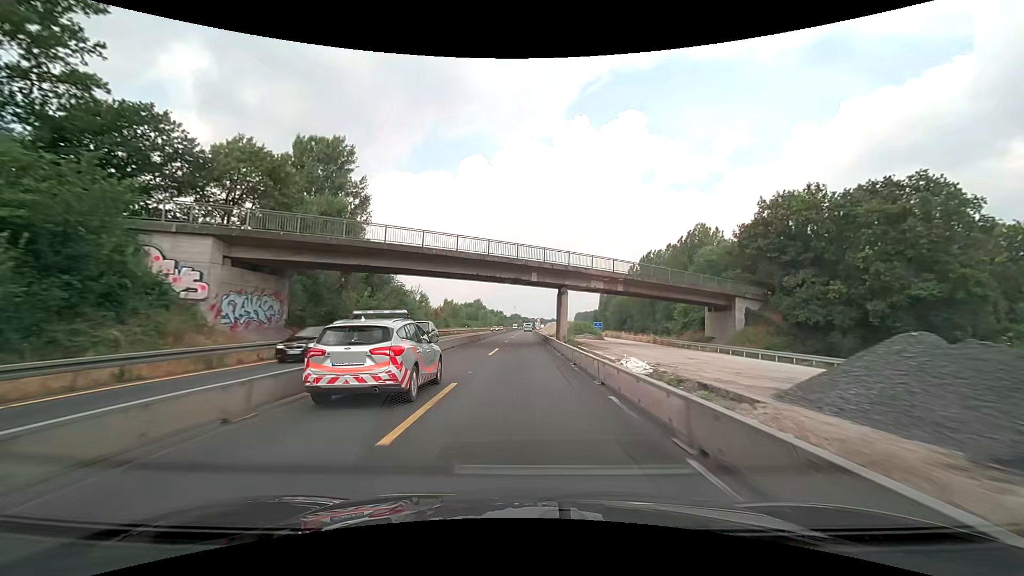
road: motorway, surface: asphalt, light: Day
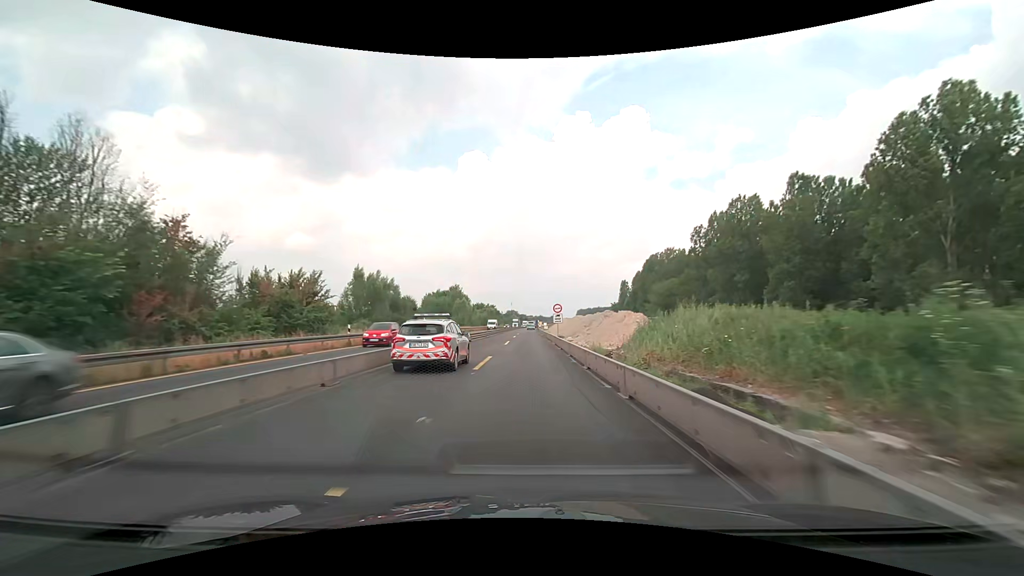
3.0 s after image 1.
(+0.3, +62.6) m; 0°
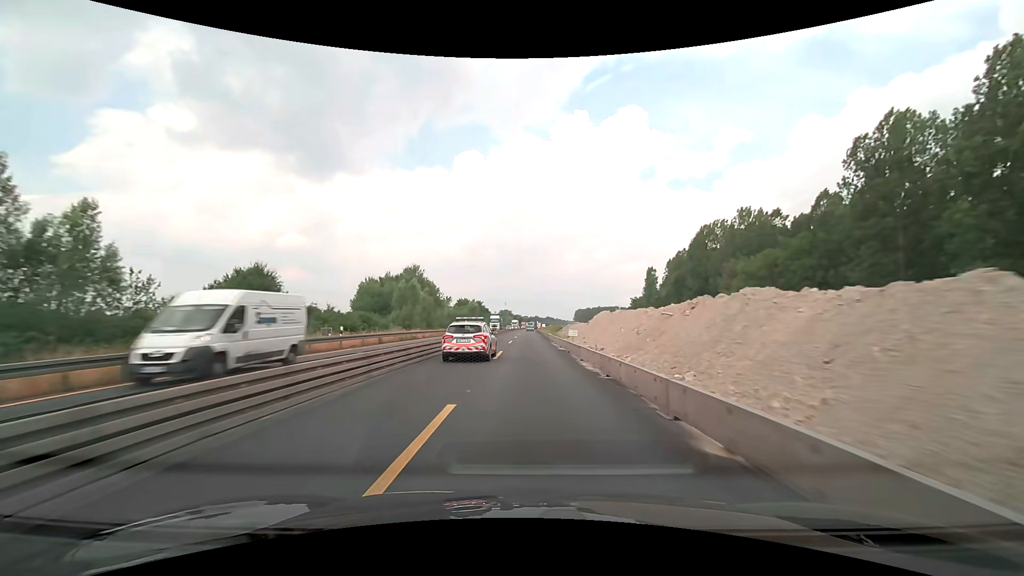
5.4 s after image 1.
(+0.2, +49.9) m; +1°
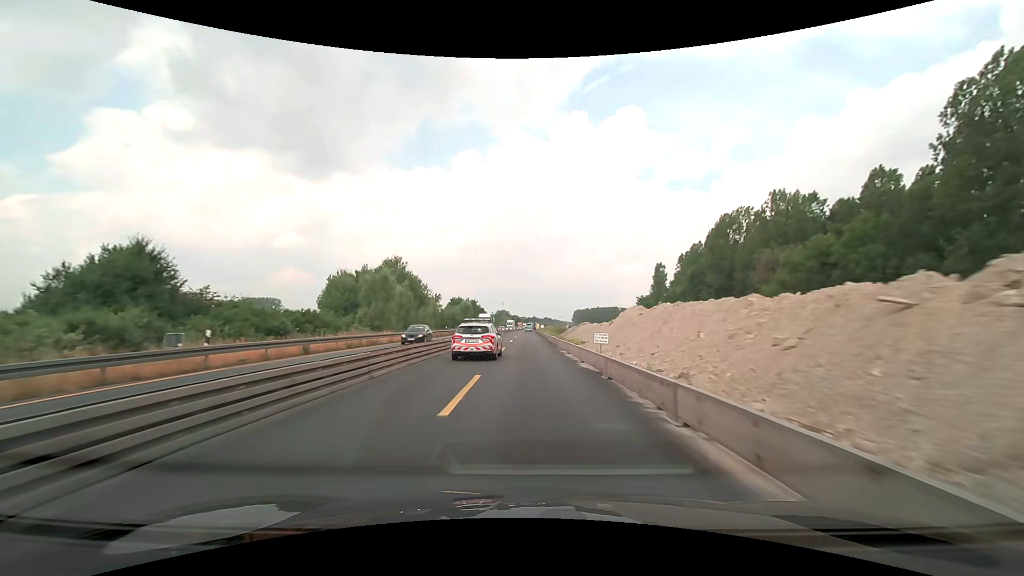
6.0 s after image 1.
(0.0, +12.5) m; 0°
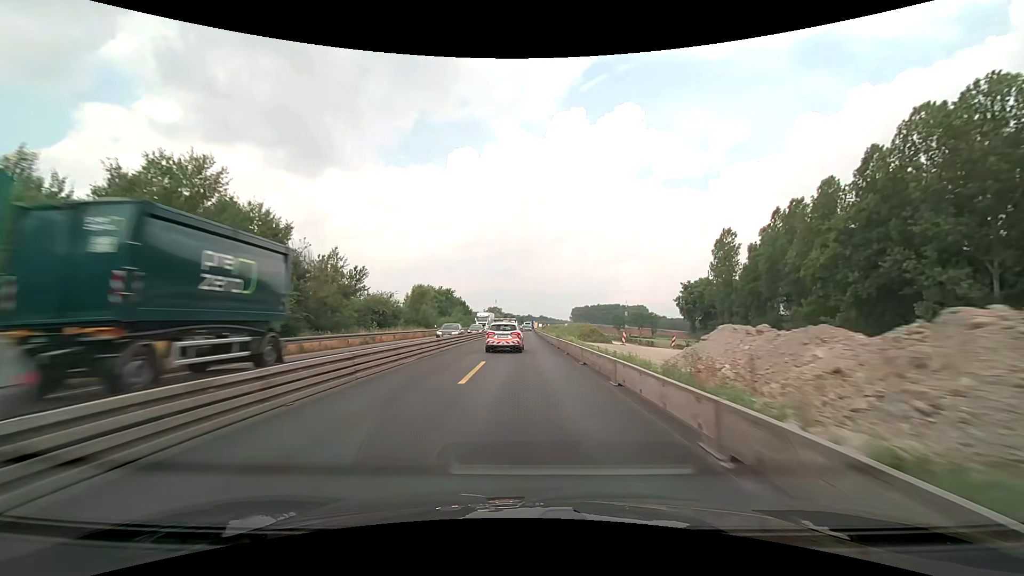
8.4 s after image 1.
(+0.1, +50.0) m; +1°
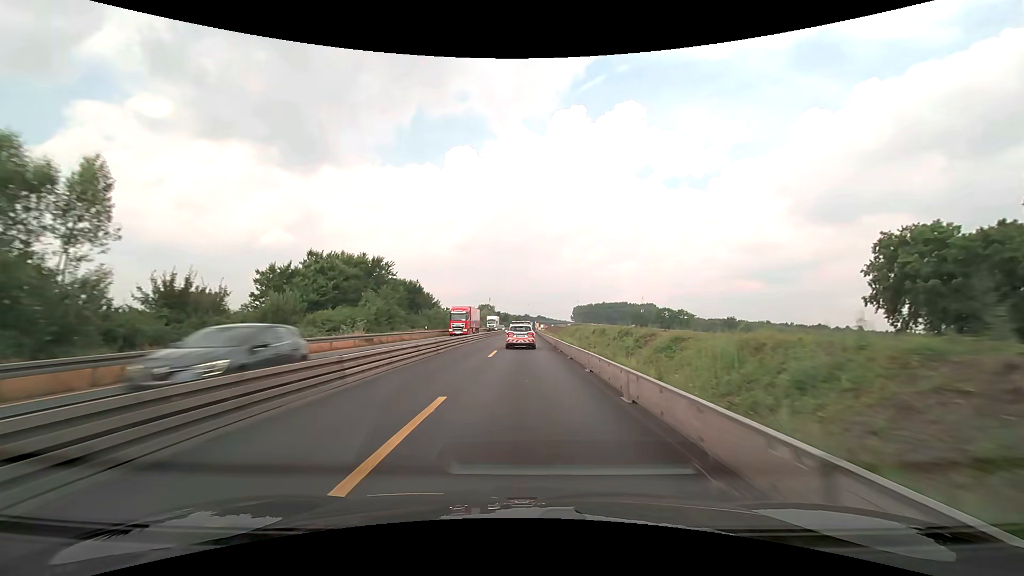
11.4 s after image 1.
(+0.1, +62.5) m; 0°
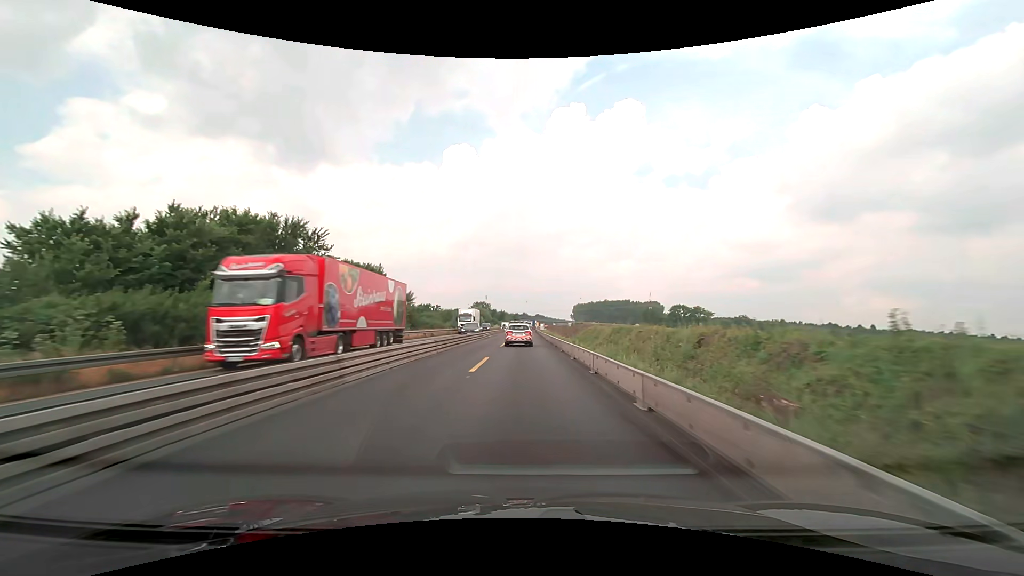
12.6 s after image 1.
(+0.2, +25.1) m; 0°
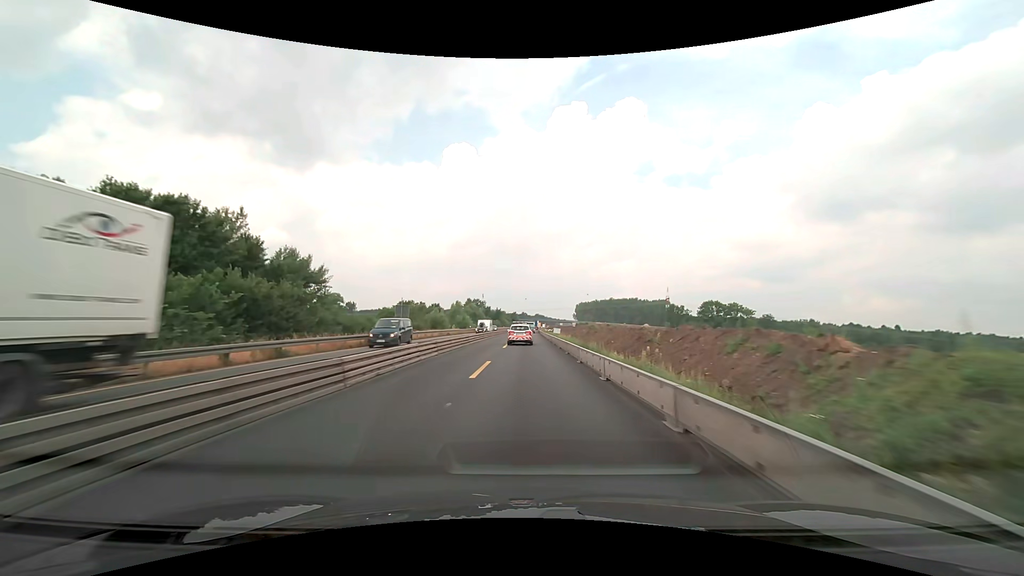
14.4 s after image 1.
(+0.3, +37.6) m; 0°
(0, +10) (0, +20) (0, +30) (0, +40) (0, +50) (0, +60) (+1, +70) (+1, +80) (+1, +90) (+1, +100) m
